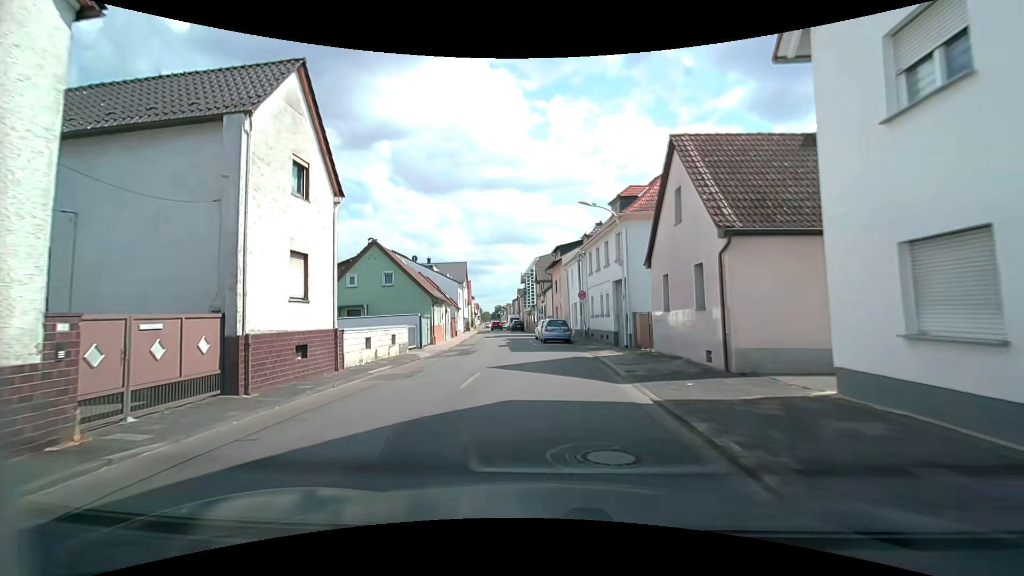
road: tertiary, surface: asphalt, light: Day
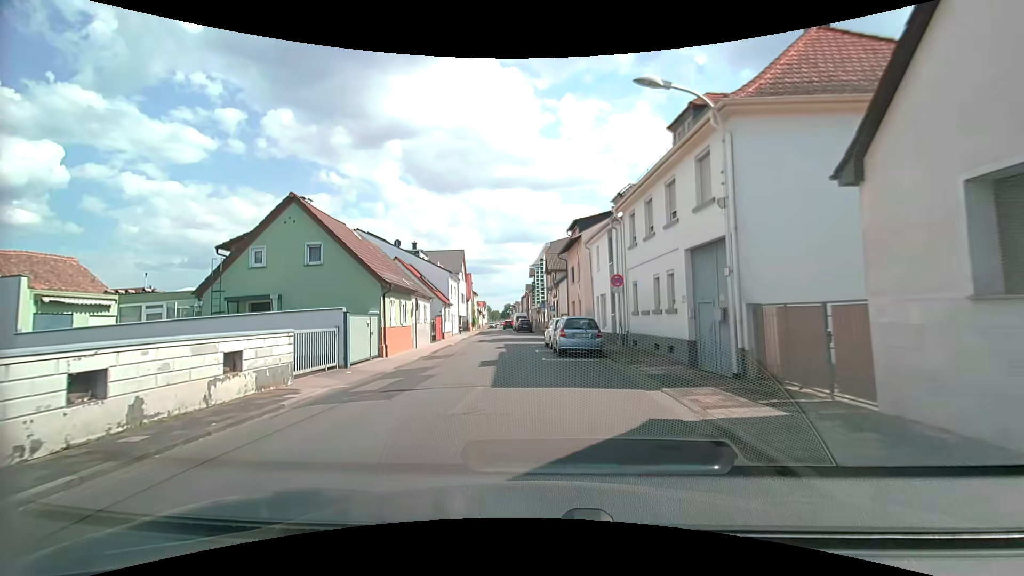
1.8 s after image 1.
(0.0, +11.8) m; -2°
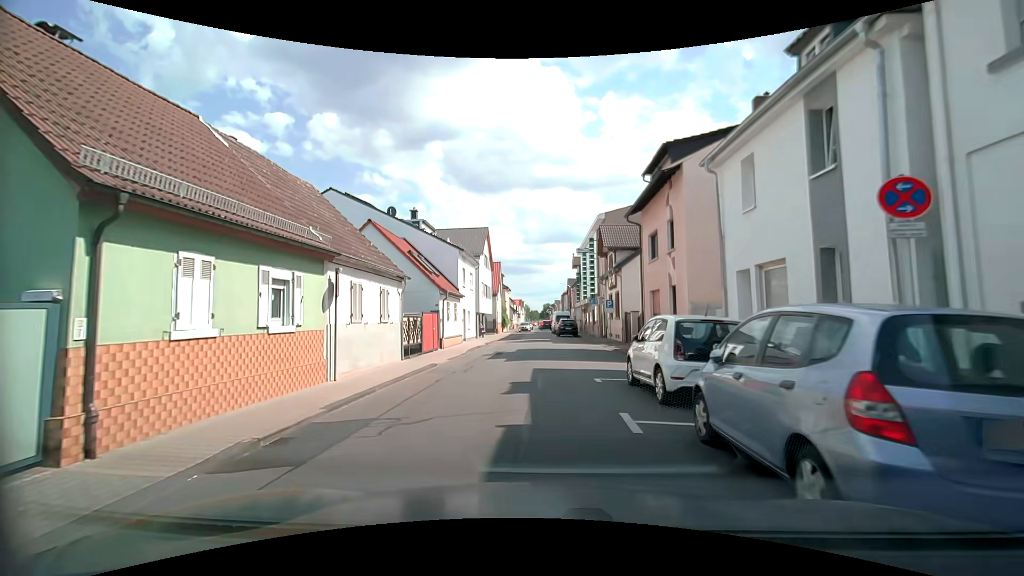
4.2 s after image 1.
(-0.6, +15.2) m; -5°
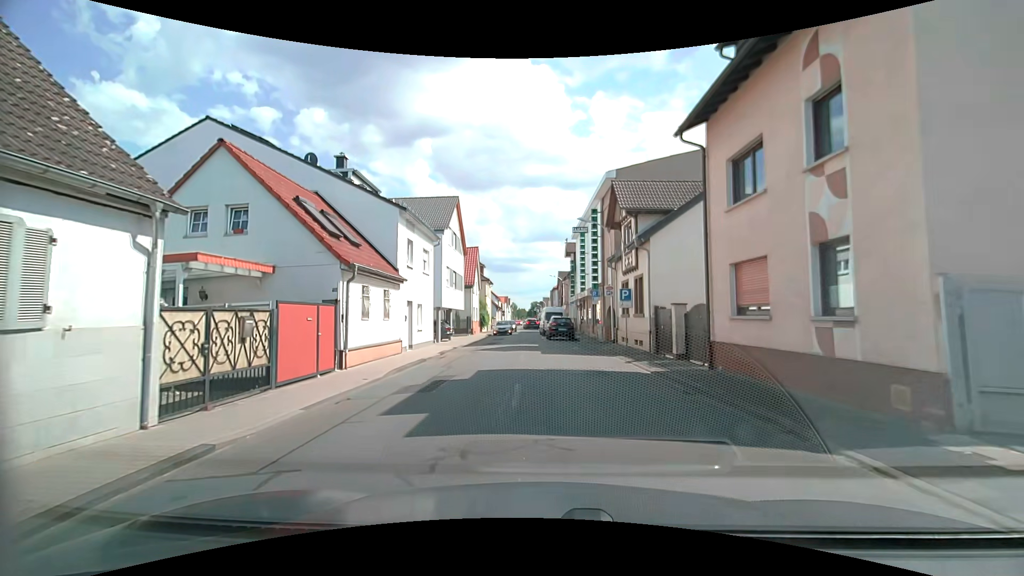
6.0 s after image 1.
(+0.2, +11.4) m; +2°
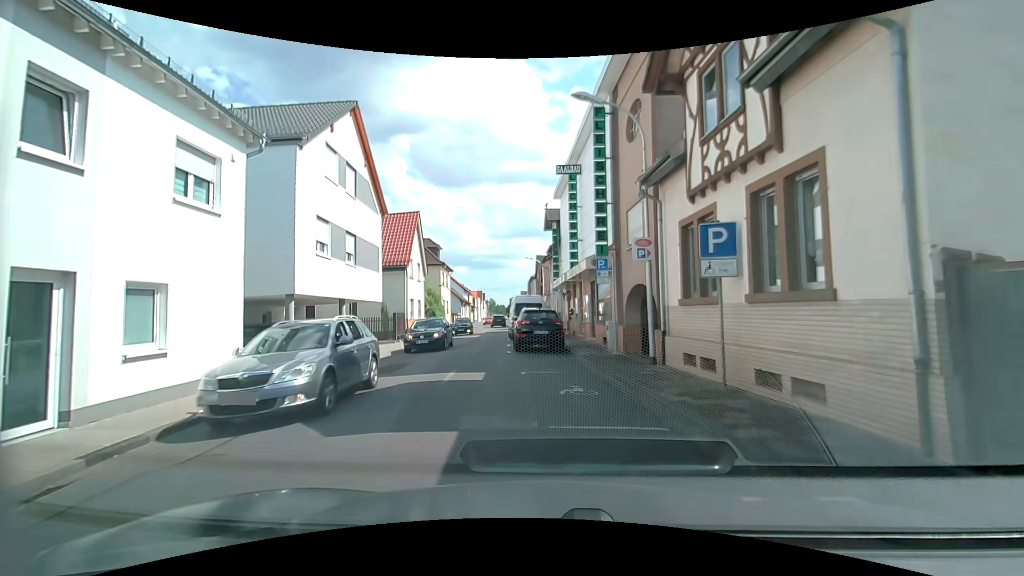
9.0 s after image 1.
(+0.6, +15.6) m; +3°
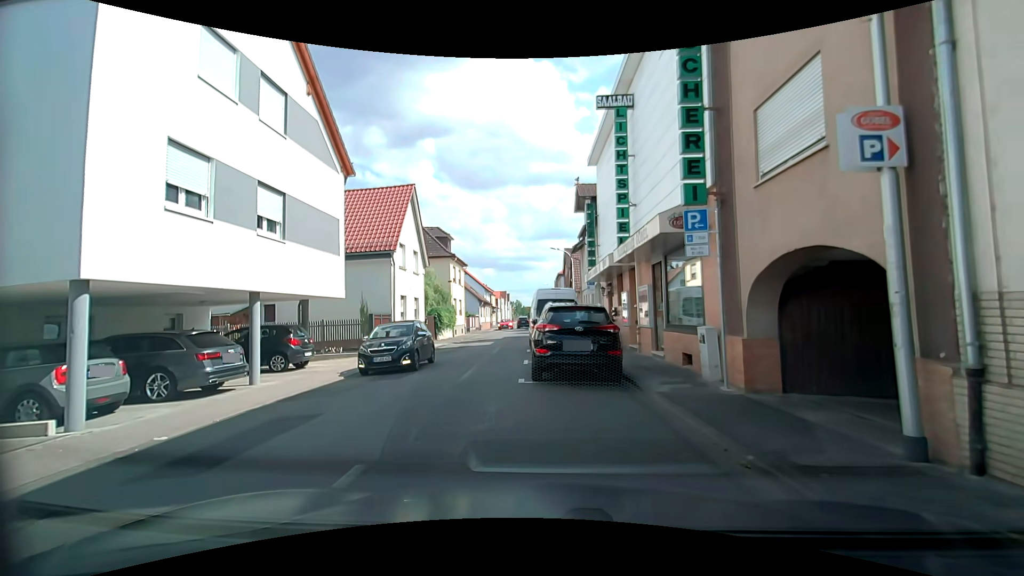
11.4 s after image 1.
(-0.1, +7.9) m; -2°
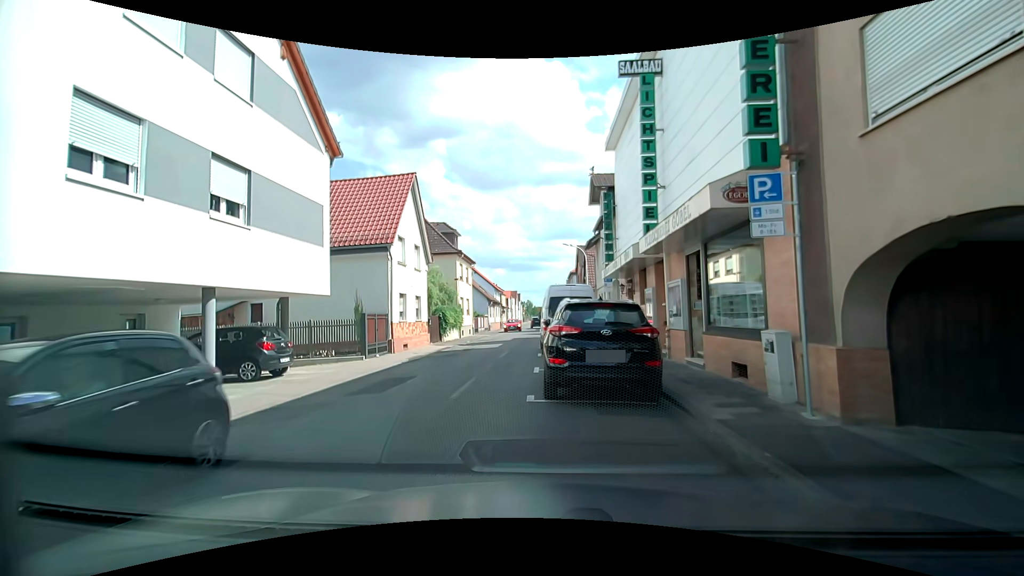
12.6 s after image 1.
(0.0, +2.2) m; +1°
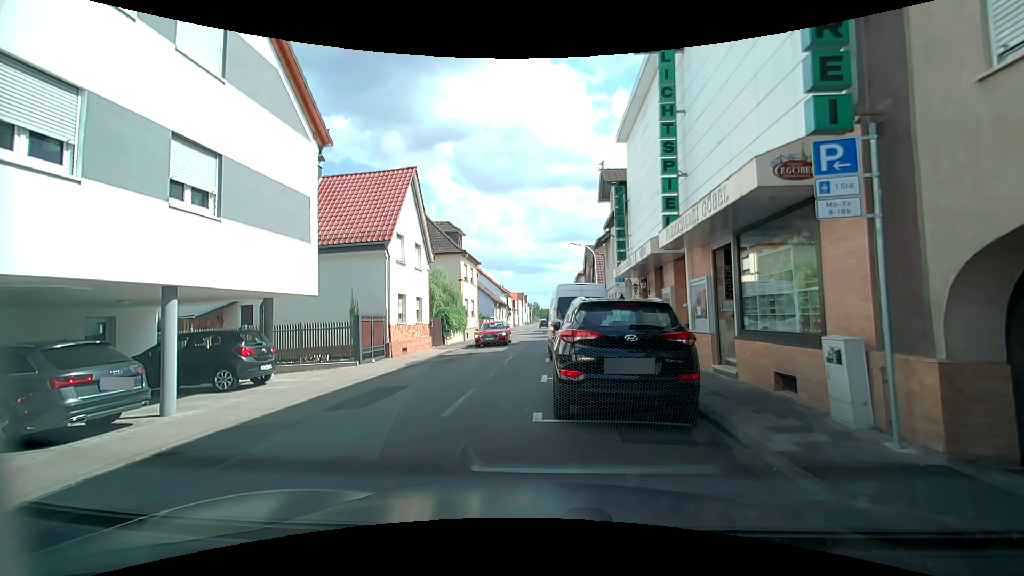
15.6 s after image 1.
(0.0, +1.4) m; 0°
(-2, +10) (-2, +20) (-2, +30) (-2, +40) (-3, +50) (-4, +60) (-4, +70) (-5, +80) (-5, +90) (-6, +100) m
